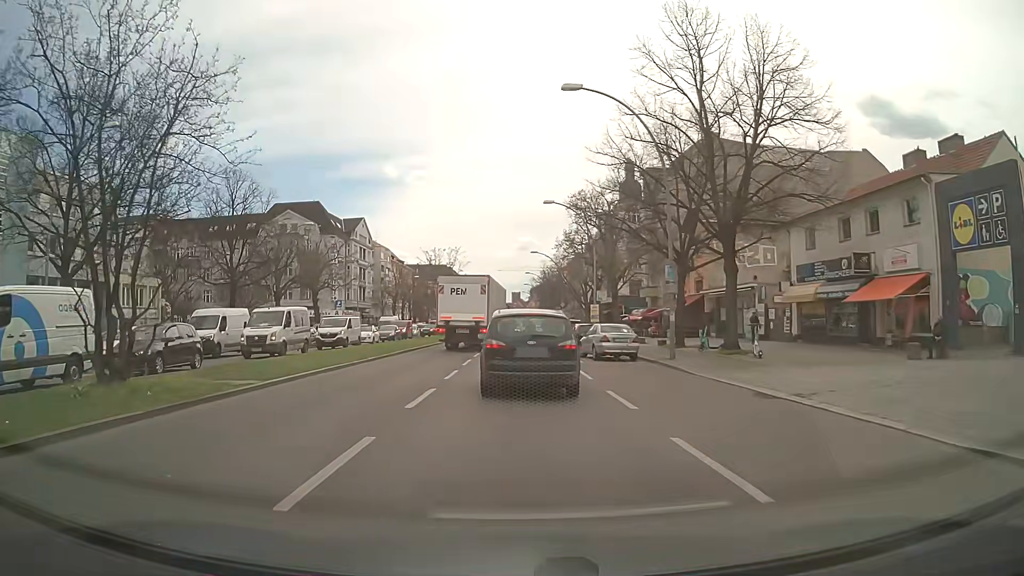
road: primary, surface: asphalt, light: Day
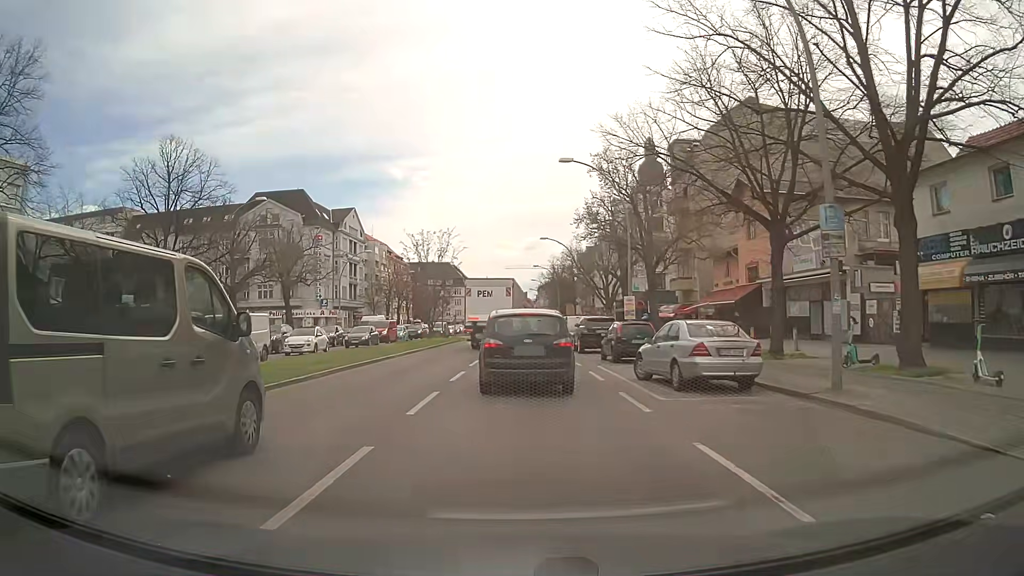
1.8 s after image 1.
(-0.1, +12.7) m; -1°
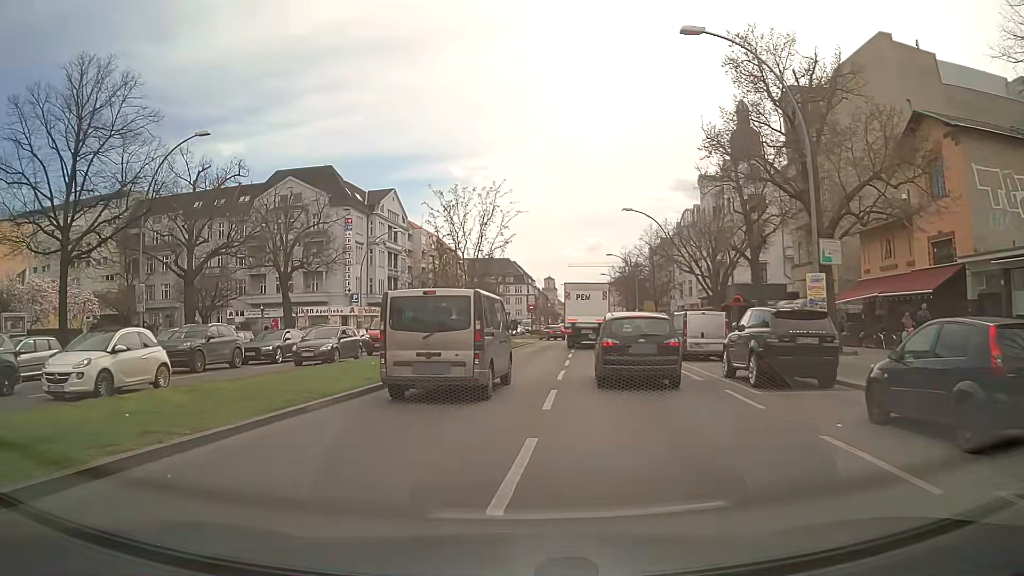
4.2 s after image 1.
(-0.8, +17.5) m; -6°
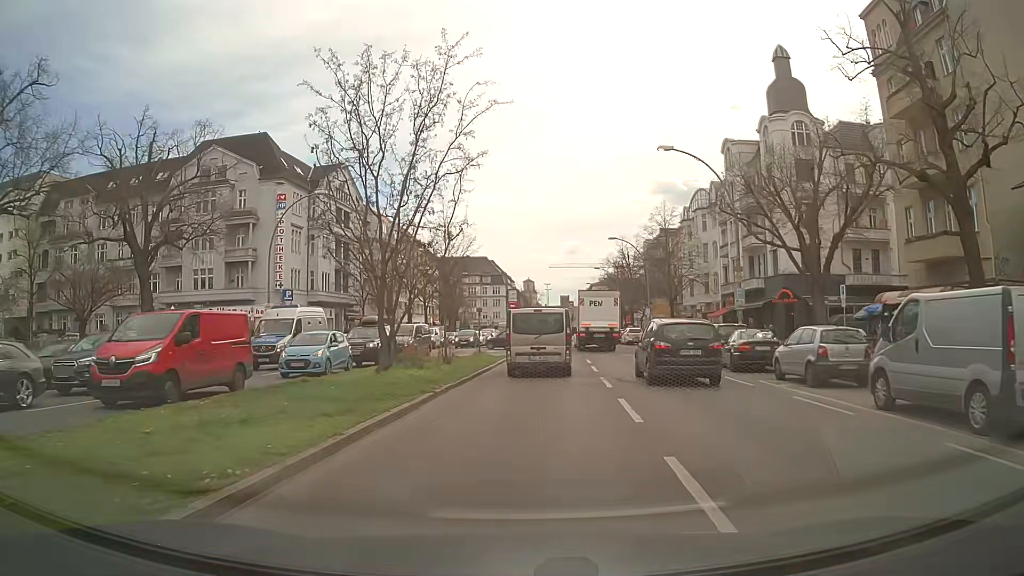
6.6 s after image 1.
(+0.4, +19.3) m; +3°
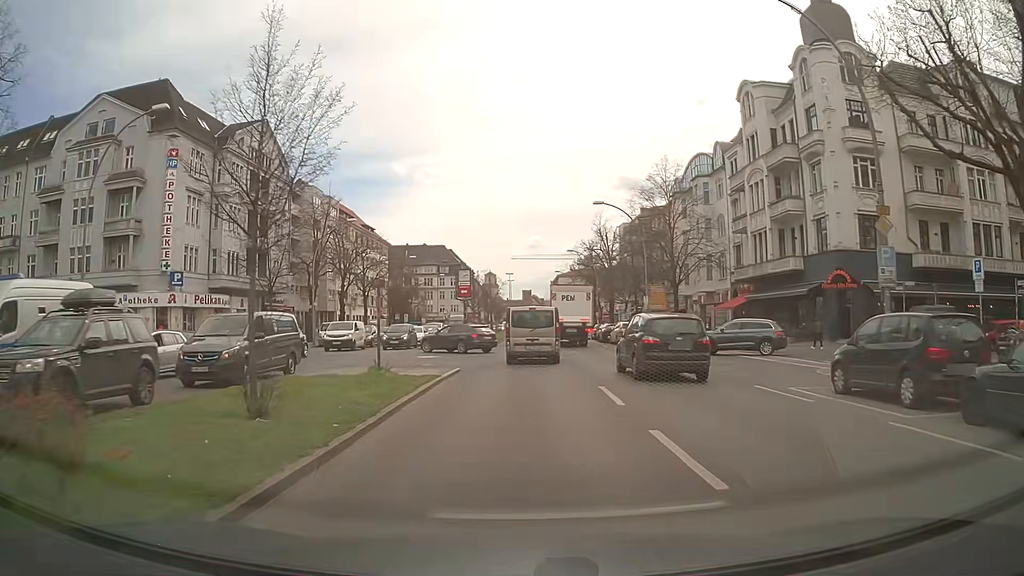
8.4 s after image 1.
(+0.4, +16.9) m; +3°
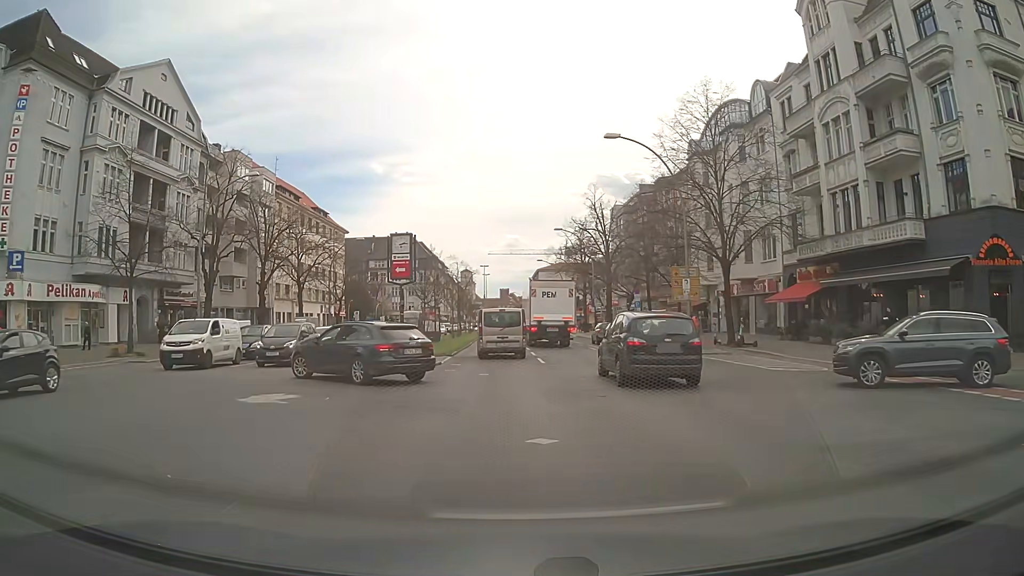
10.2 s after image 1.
(+0.4, +17.8) m; +2°
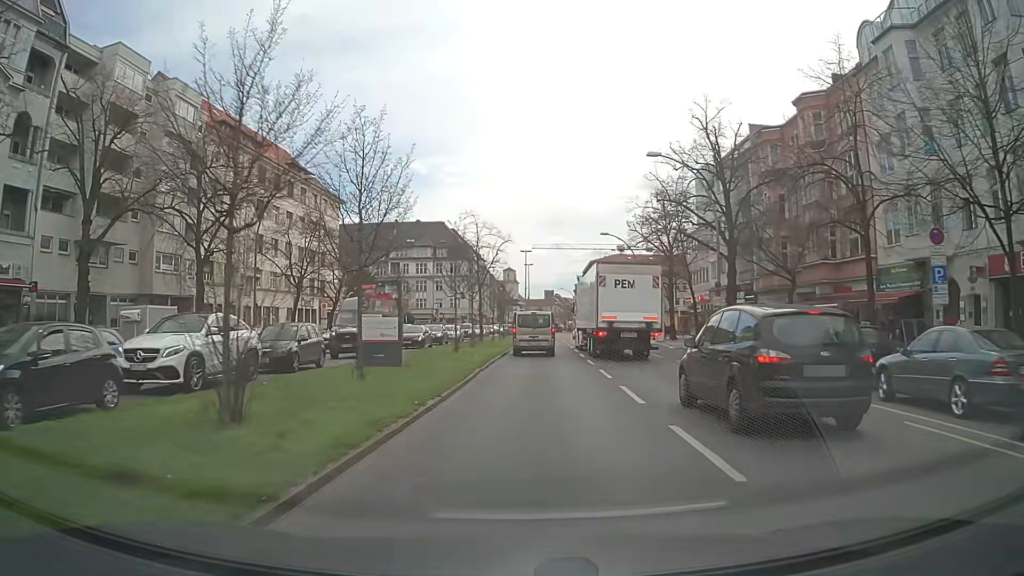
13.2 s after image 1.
(-0.8, +30.1) m; -3°
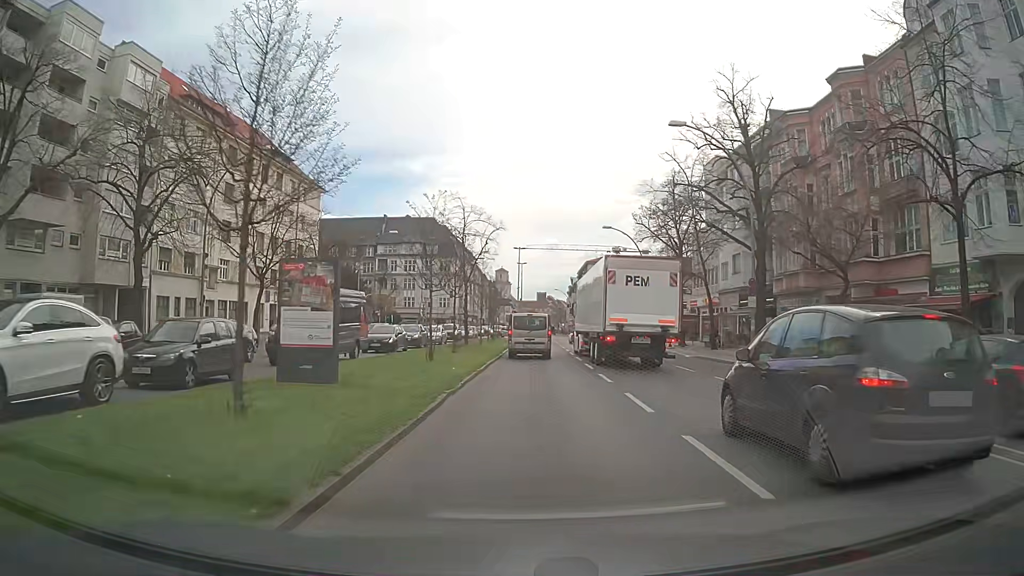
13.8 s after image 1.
(0.0, +6.5) m; 0°
(0, +10) (0, +20) (+1, +30) (+1, +40) (+1, +50) (+2, +60) (+2, +70) (+3, +80) (+4, +90) (+5, +100) m
